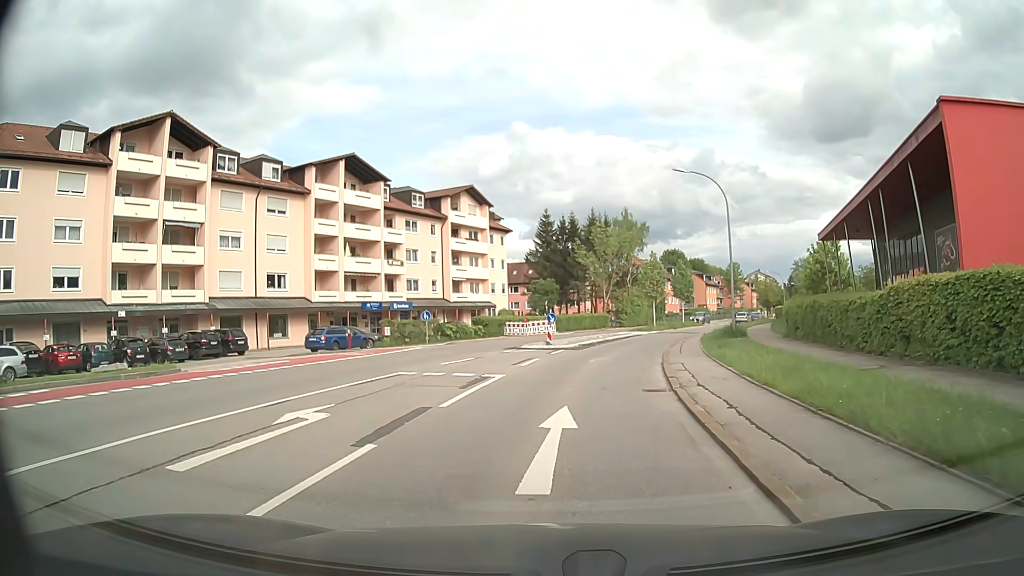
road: secondary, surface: asphalt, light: Day
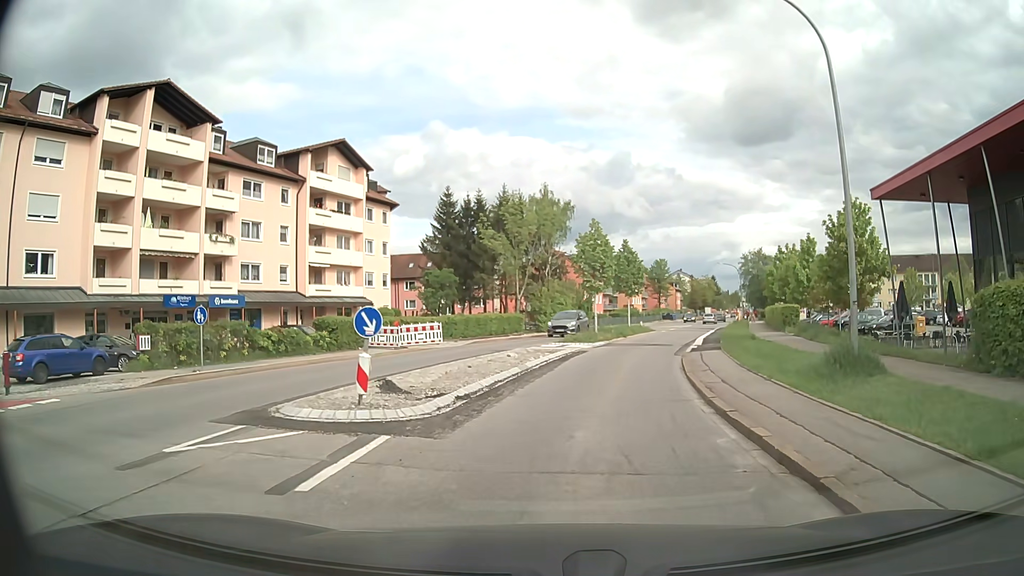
(+1.1, +19.2) m; +7°
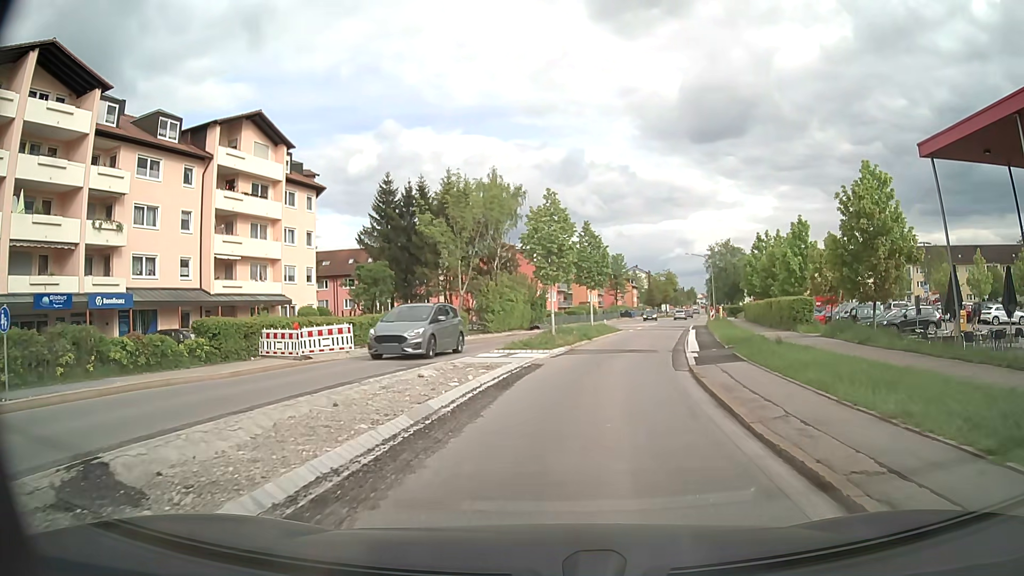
(+0.3, +8.0) m; +4°
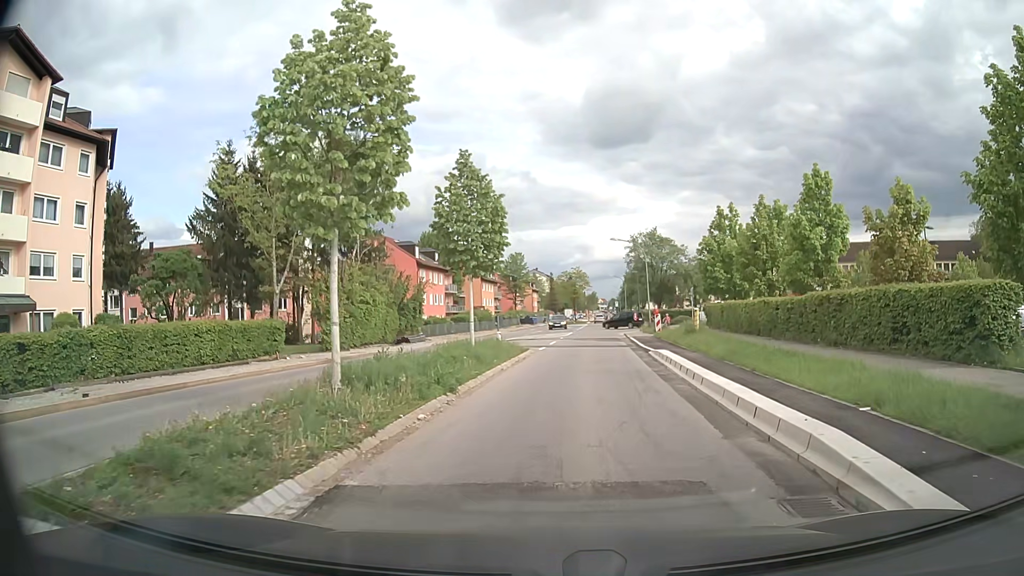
(+1.5, +18.3) m; +8°
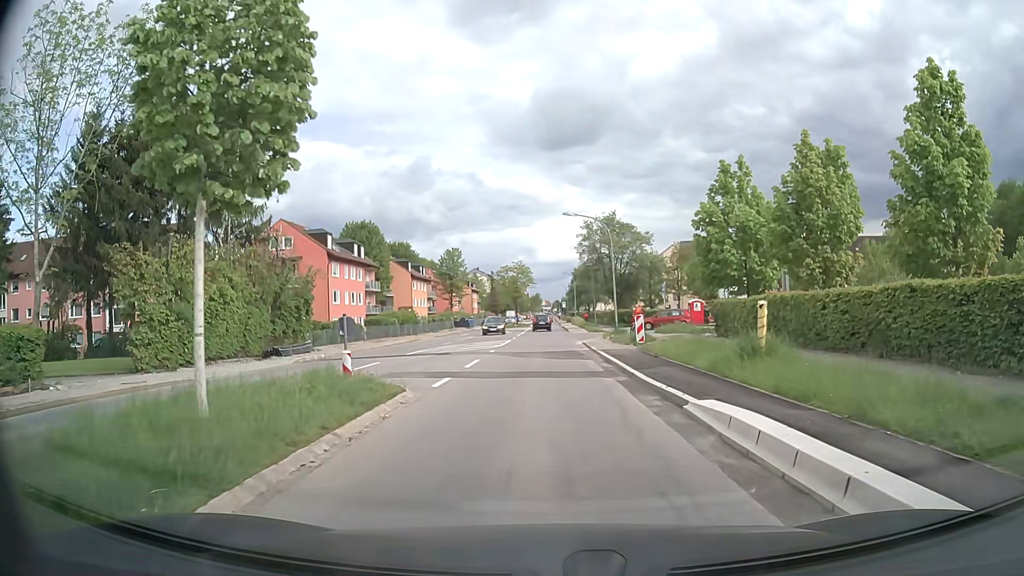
(+0.7, +13.9) m; +5°
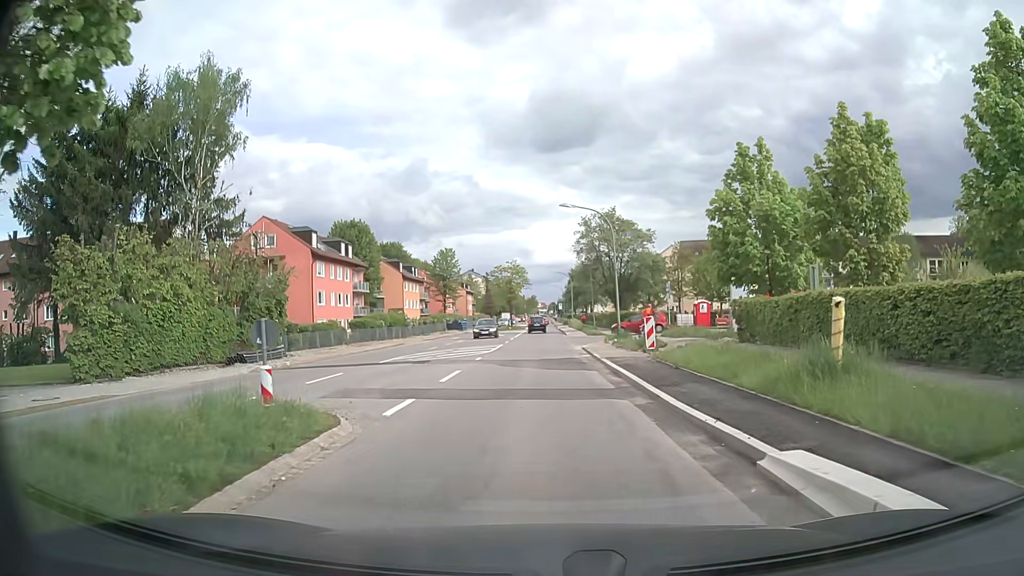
(0.0, +3.6) m; +1°
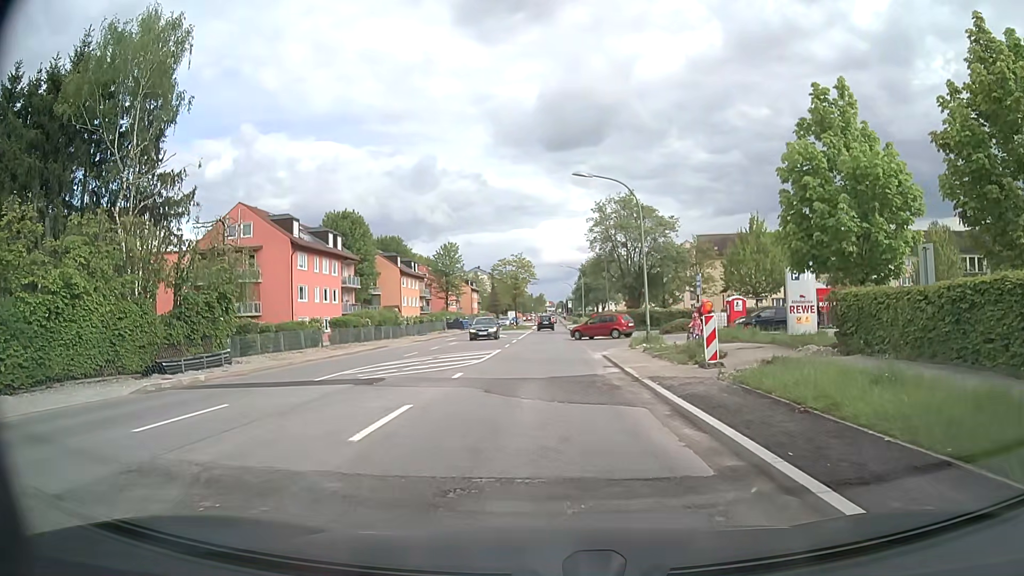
(-0.1, +7.4) m; -1°
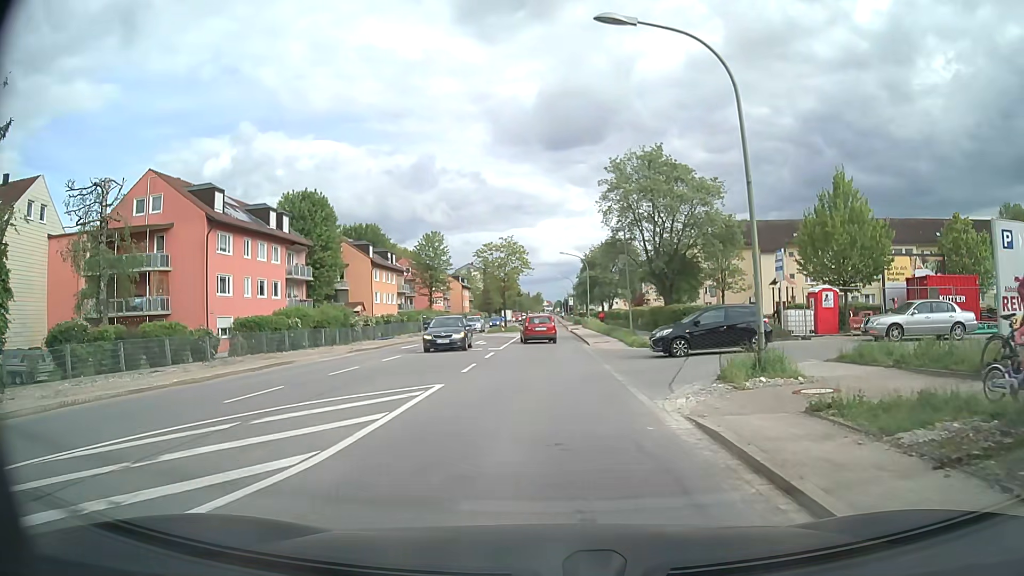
(0.0, +15.0) m; +2°
(0, +10) (-1, +20) (-1, +30) (-1, +40) (-1, +50) (-1, +60) (-1, +70) (-2, +80) (-2, +90) (-2, +100) m
